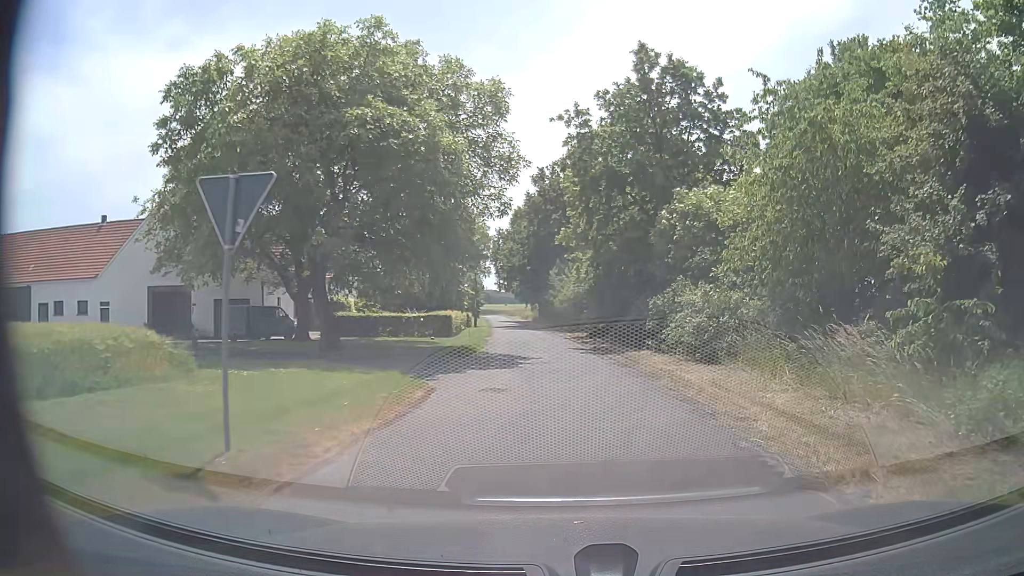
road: unclassified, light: Day
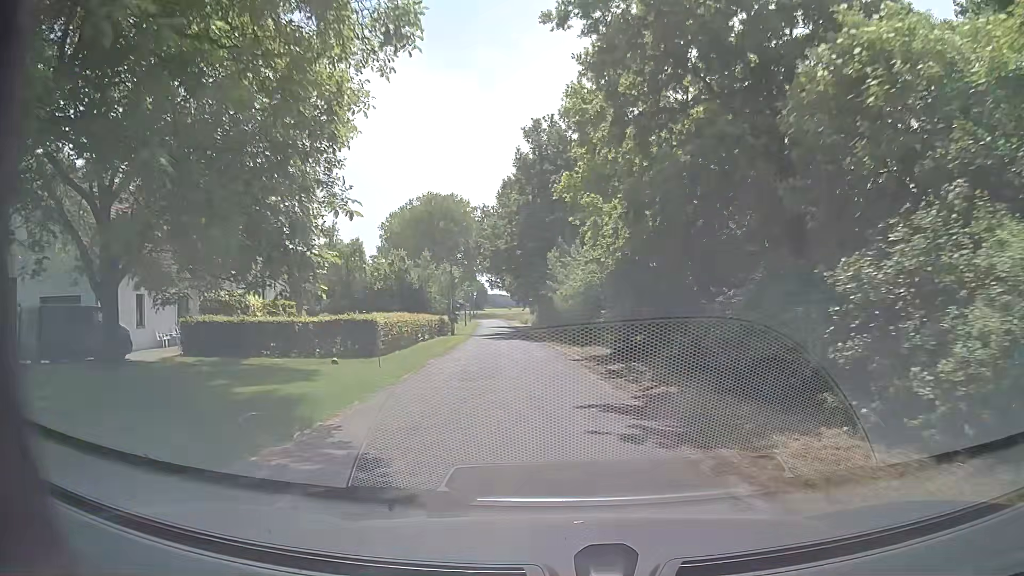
(0.0, +17.3) m; -1°
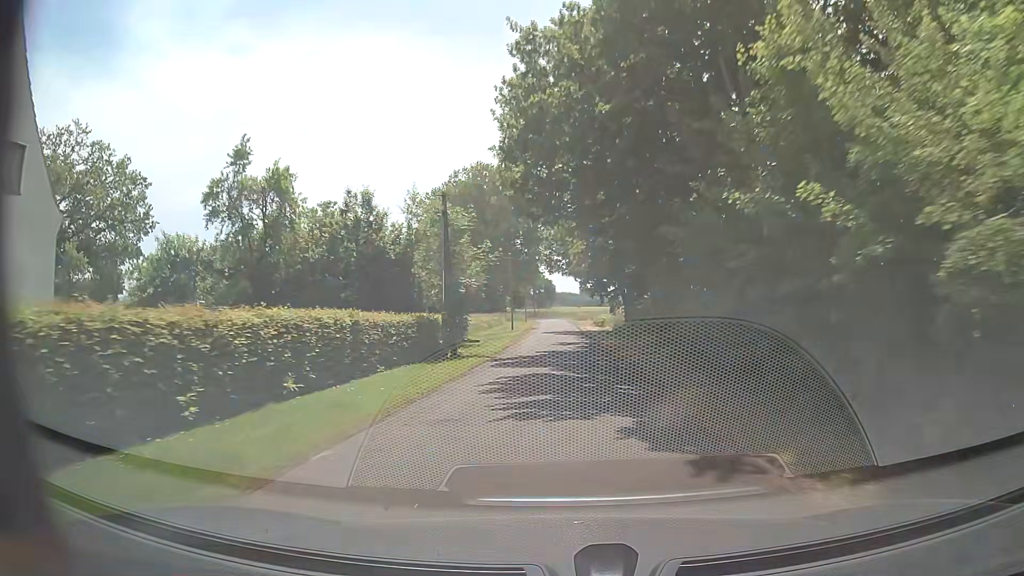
(-2.0, +28.6) m; -6°
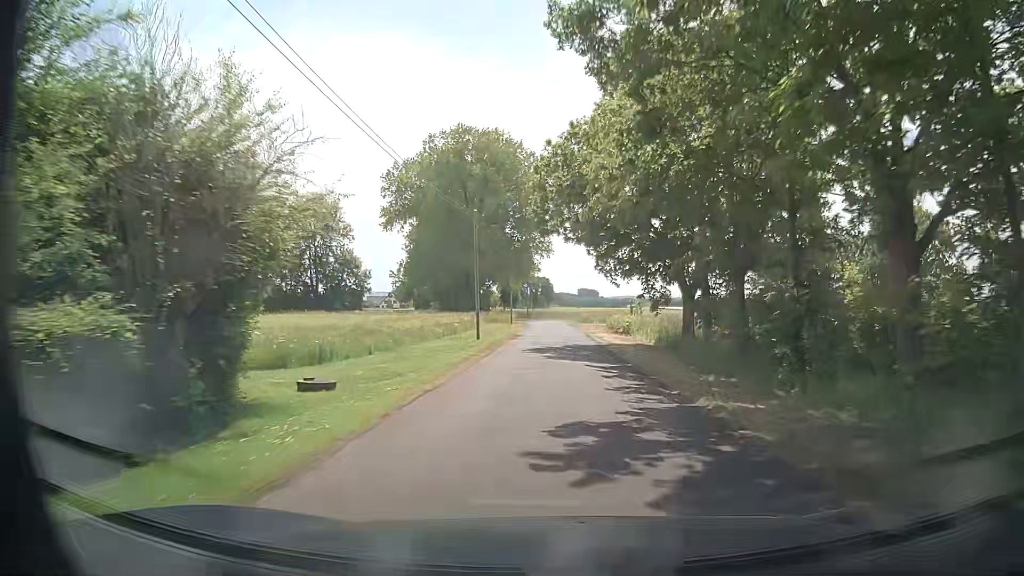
(-0.2, +24.1) m; 0°
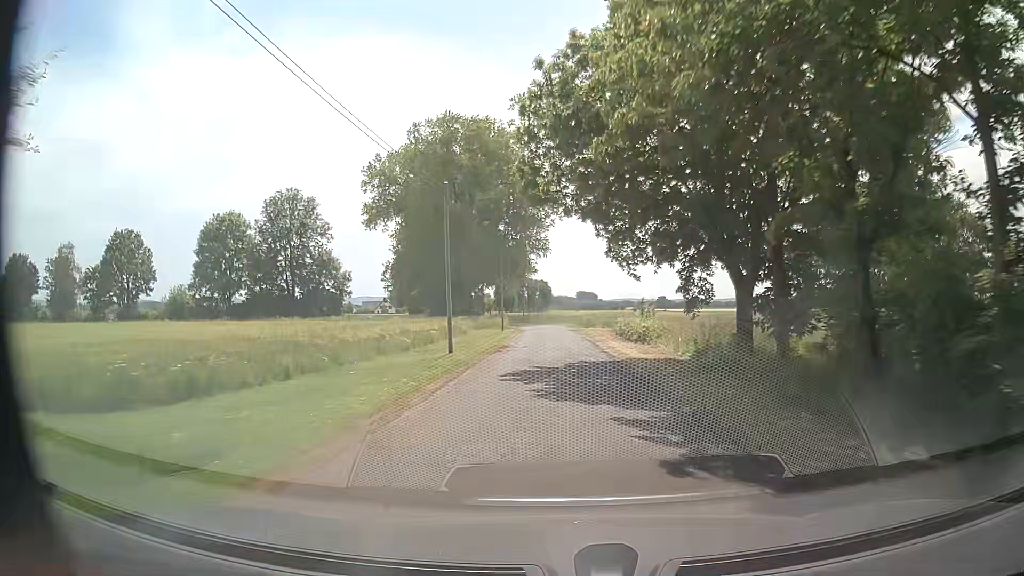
(0.0, +8.4) m; 0°
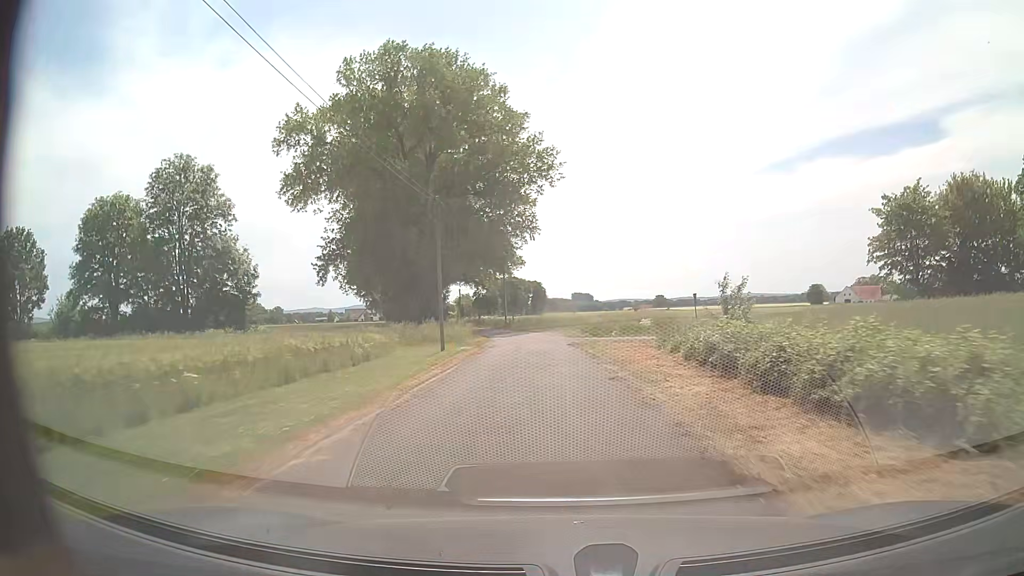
(+0.4, +26.0) m; +1°
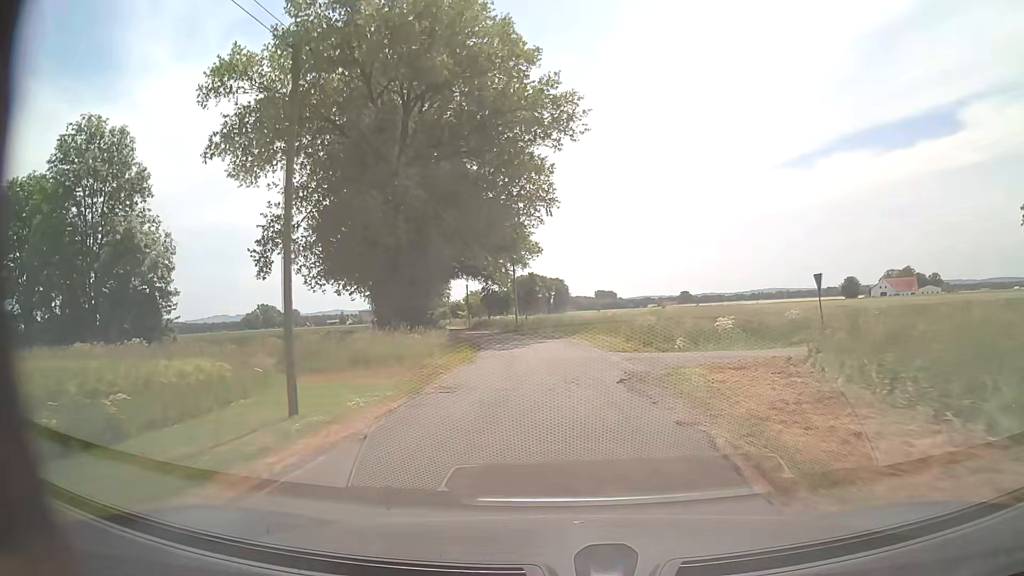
(-0.4, +17.7) m; -3°
(0, +10) (-1, +20) (-1, +30) (-3, +40) (-4, +50) (-7, +59) (-9, +69) (-11, +79) (-13, +89) (-16, +98) m
